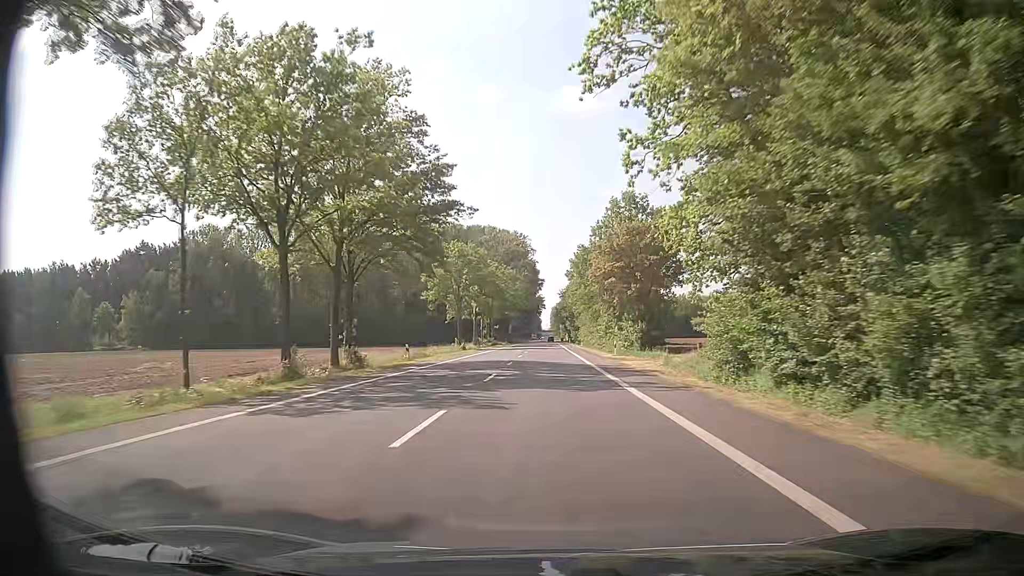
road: primary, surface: asphalt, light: Day
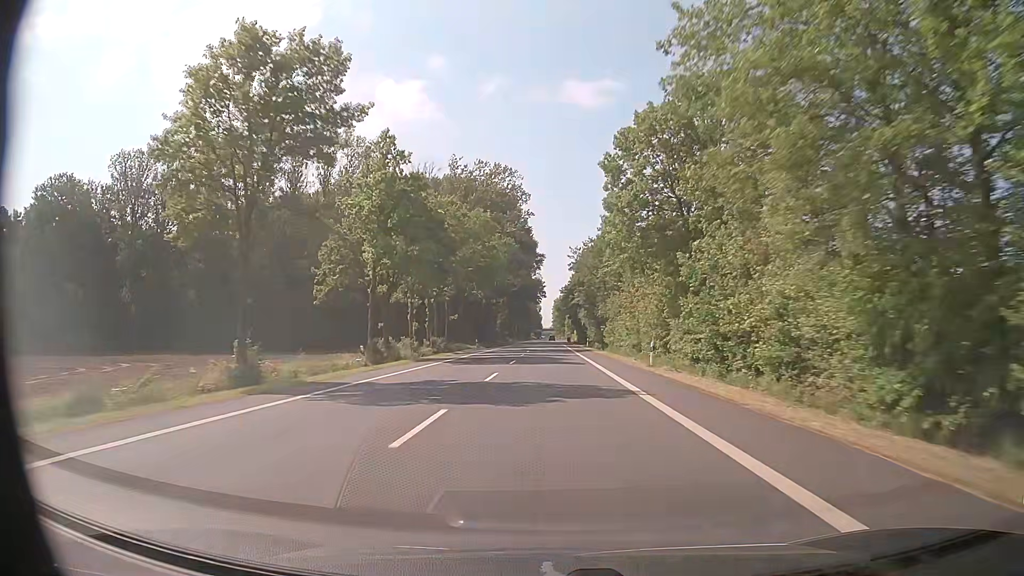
(+0.1, +60.5) m; 0°
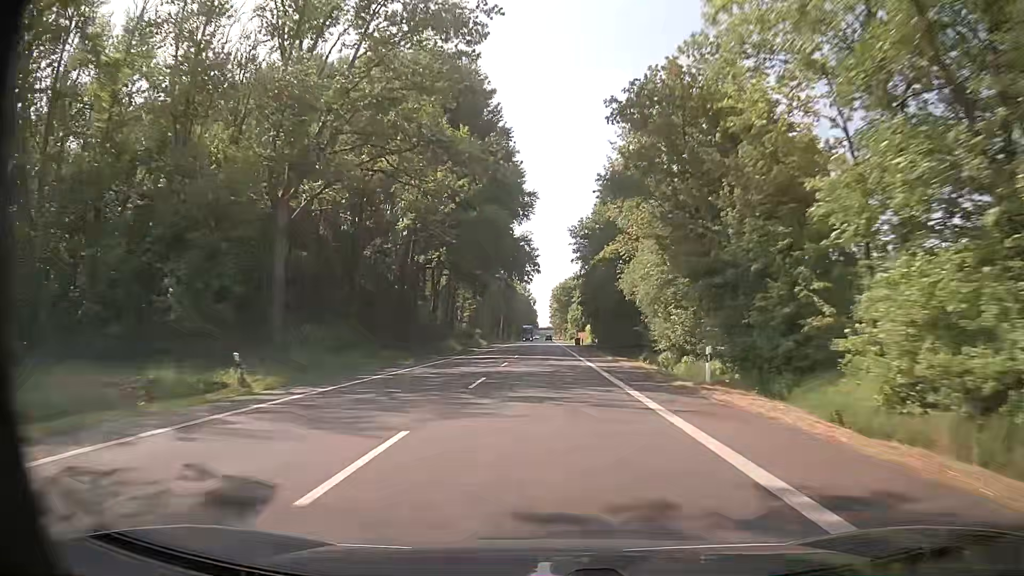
(-0.2, +63.0) m; 0°
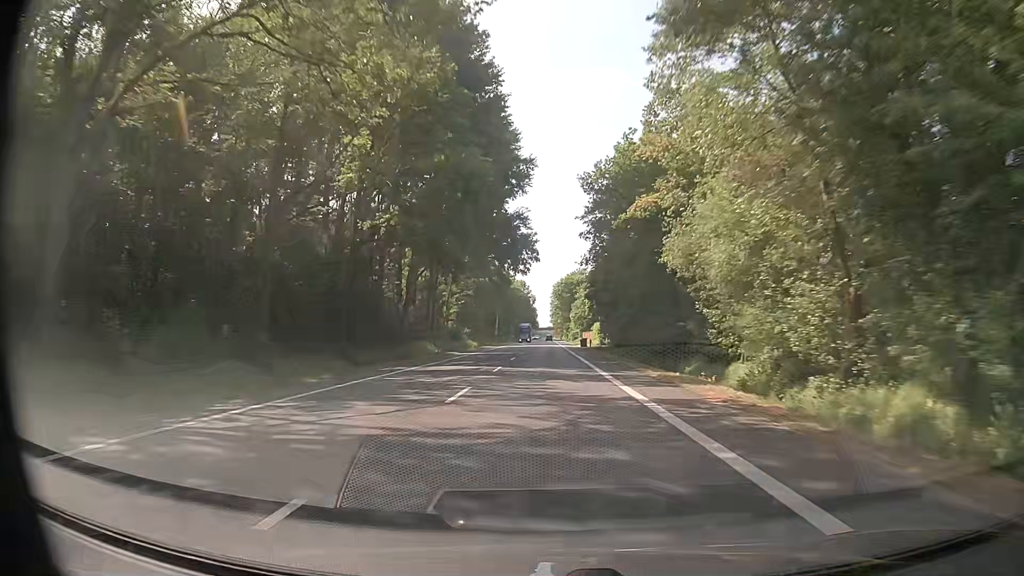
(0.0, +16.0) m; 0°
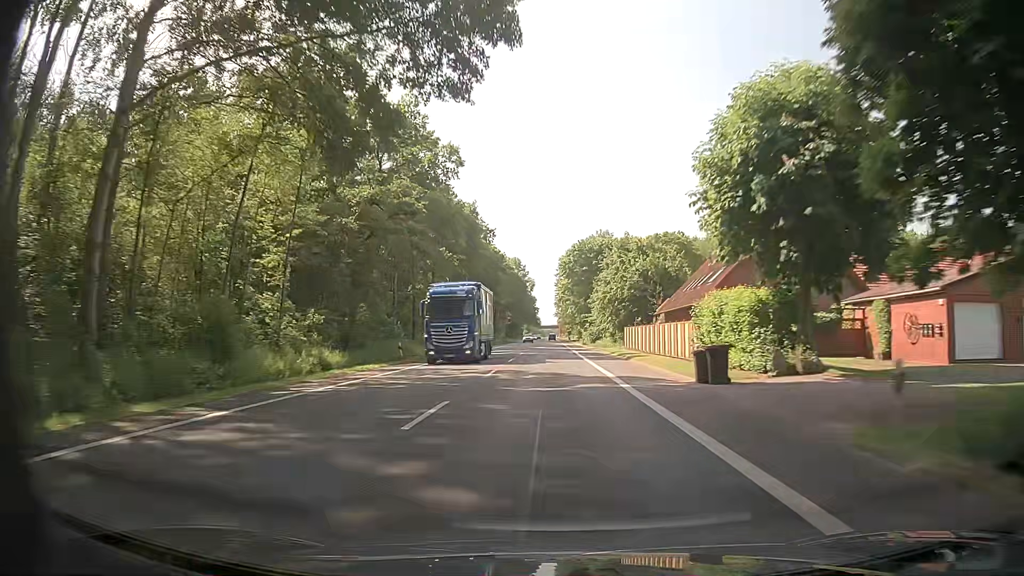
(-0.5, +64.3) m; -1°
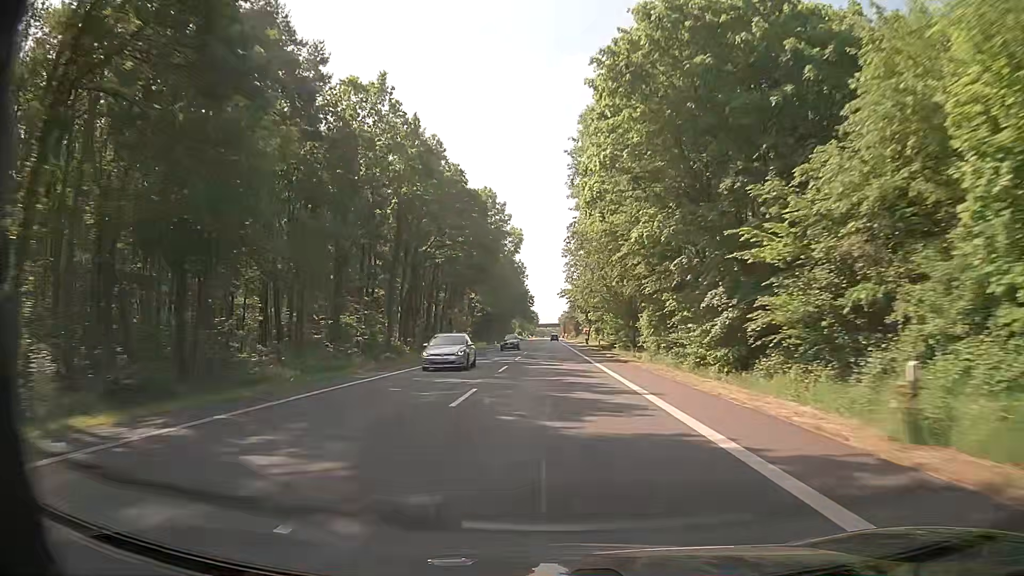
(-0.2, +81.0) m; 0°
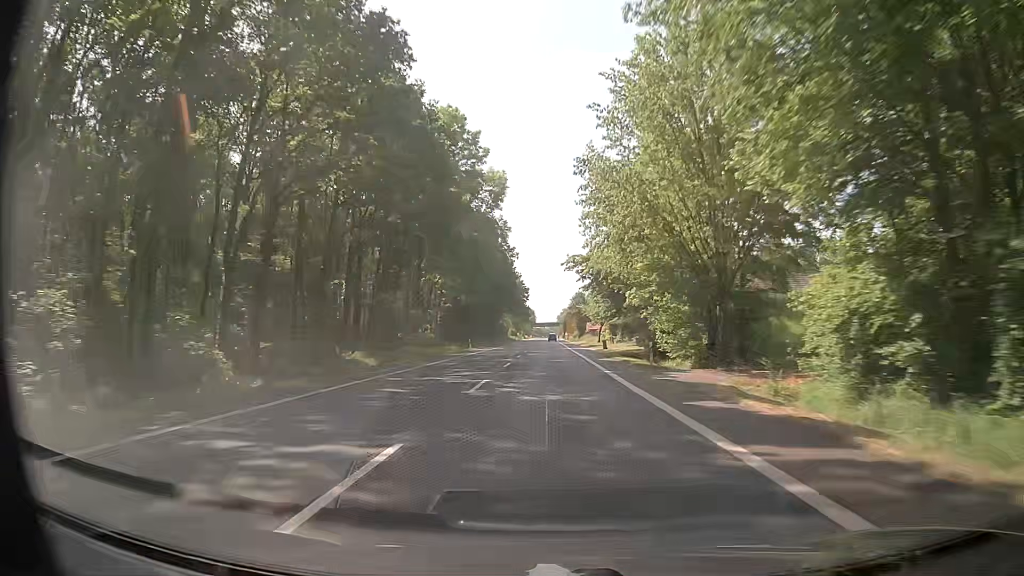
(-0.2, +32.5) m; 0°
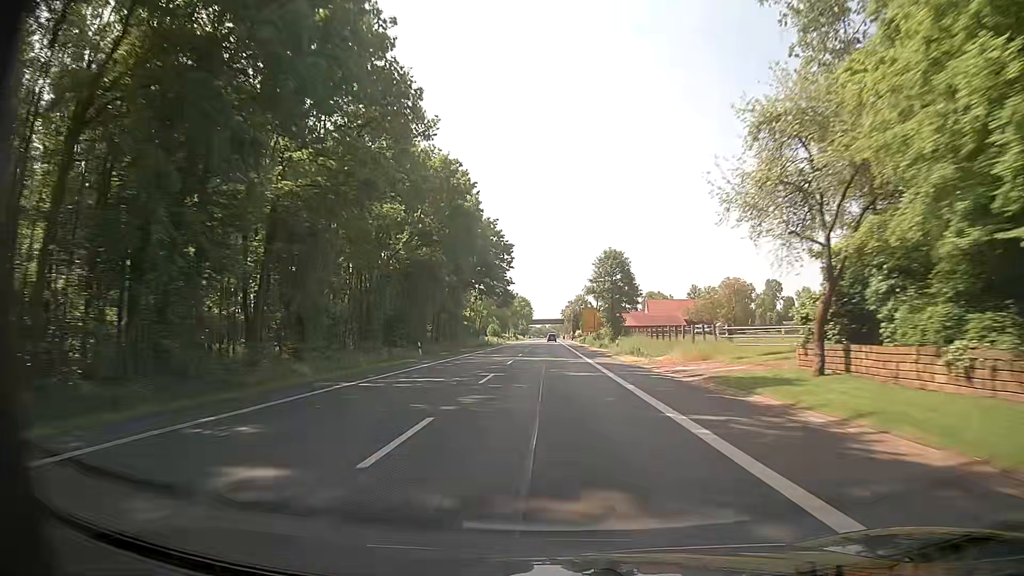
(+0.4, +81.4) m; 0°
(0, +10) (0, +20) (0, +30) (0, +40) (0, +50) (0, +60) (0, +70) (0, +80) (0, +90) (0, +100) m
